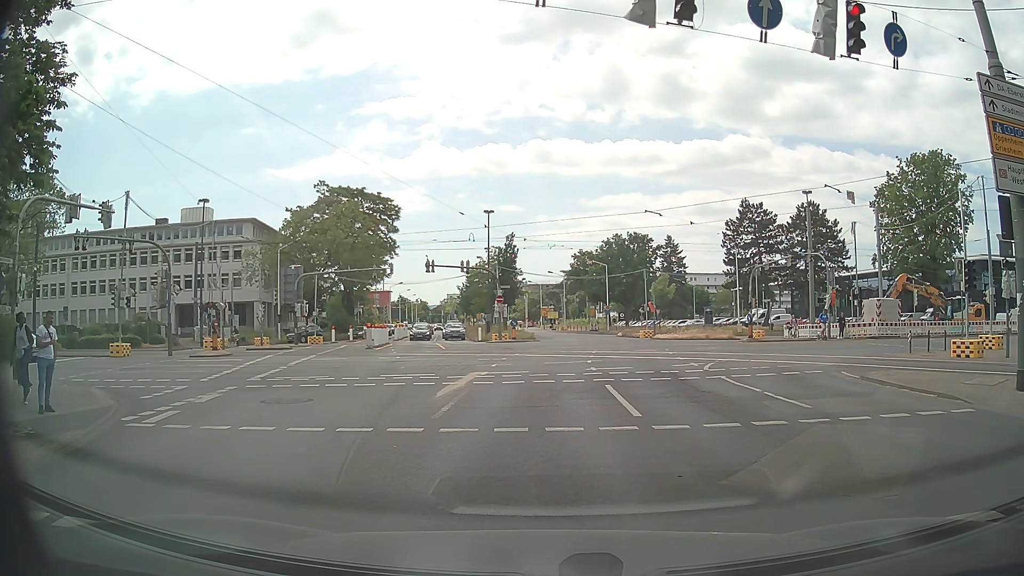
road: secondary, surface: asphalt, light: Day
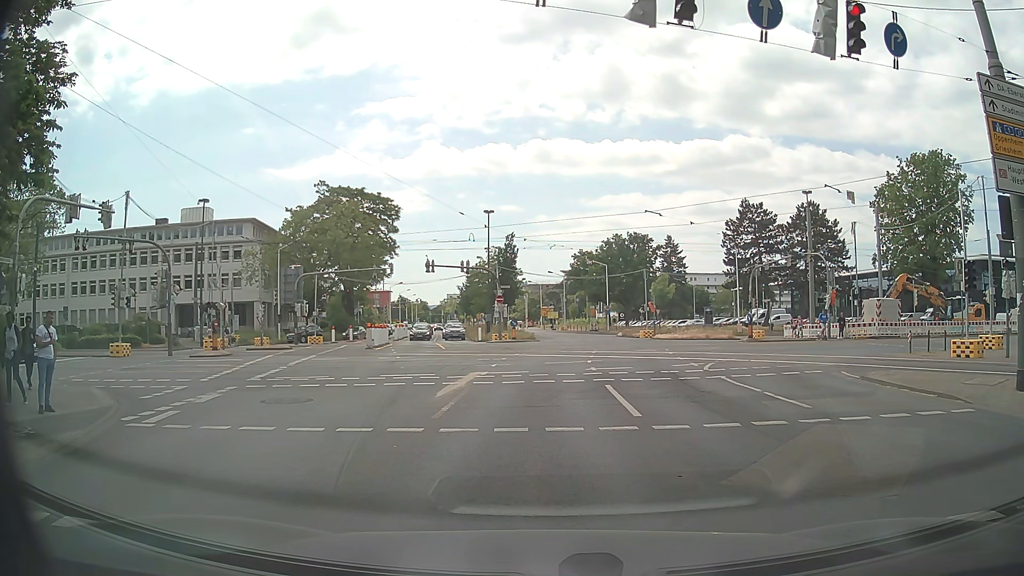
(0.0, 0.0) m; 0°
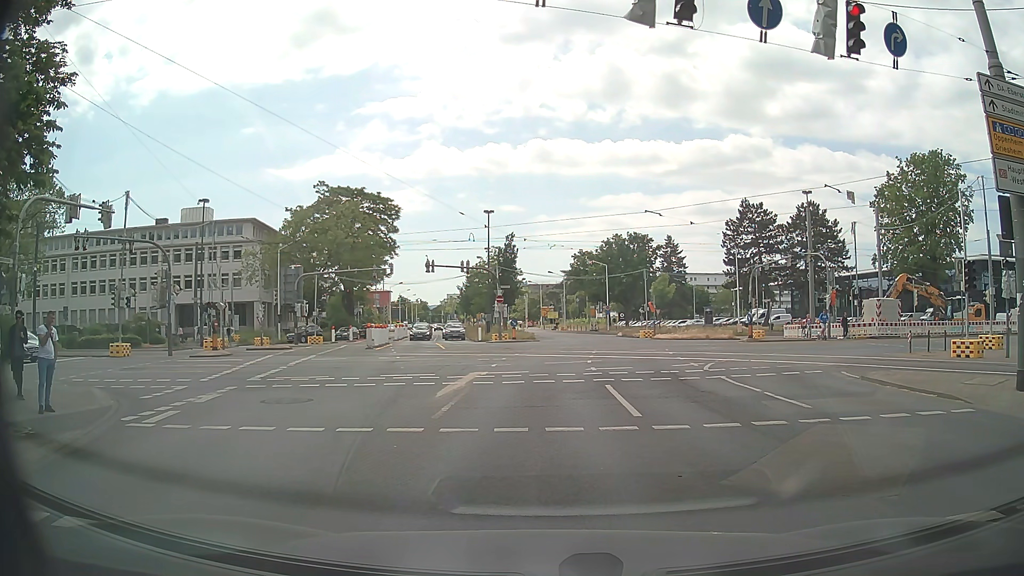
(0.0, 0.0) m; 0°
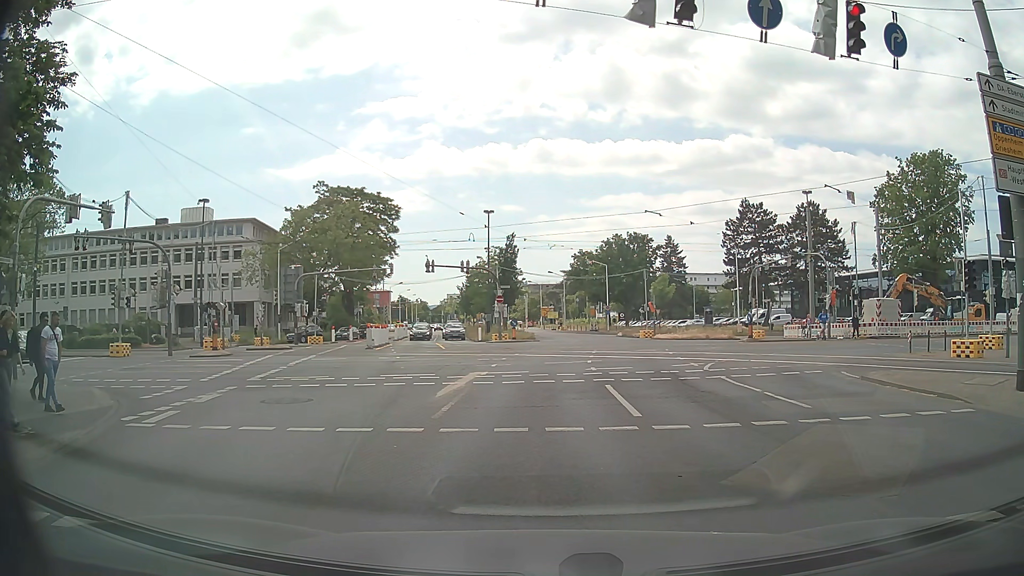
(0.0, 0.0) m; 0°
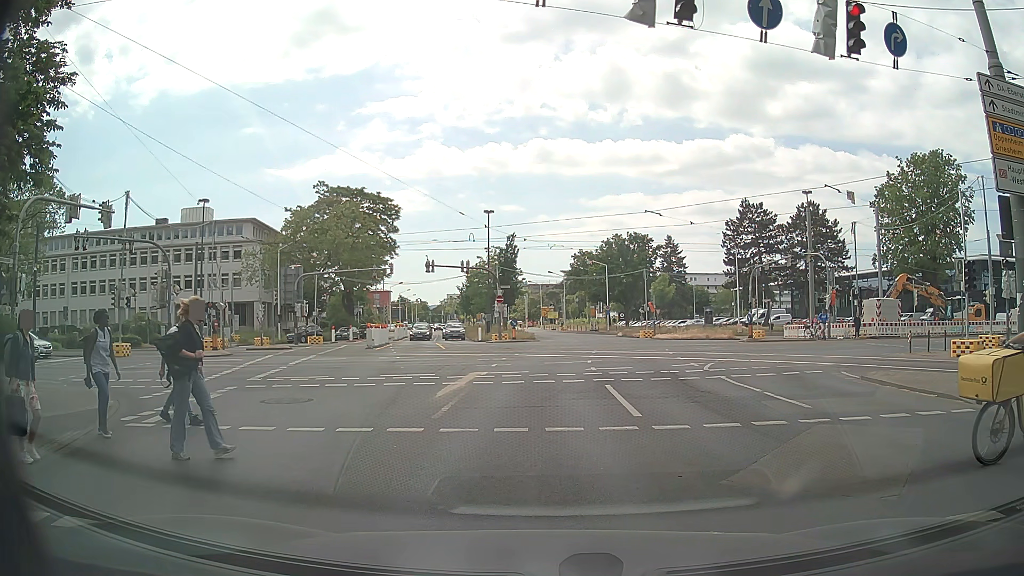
(0.0, 0.0) m; 0°
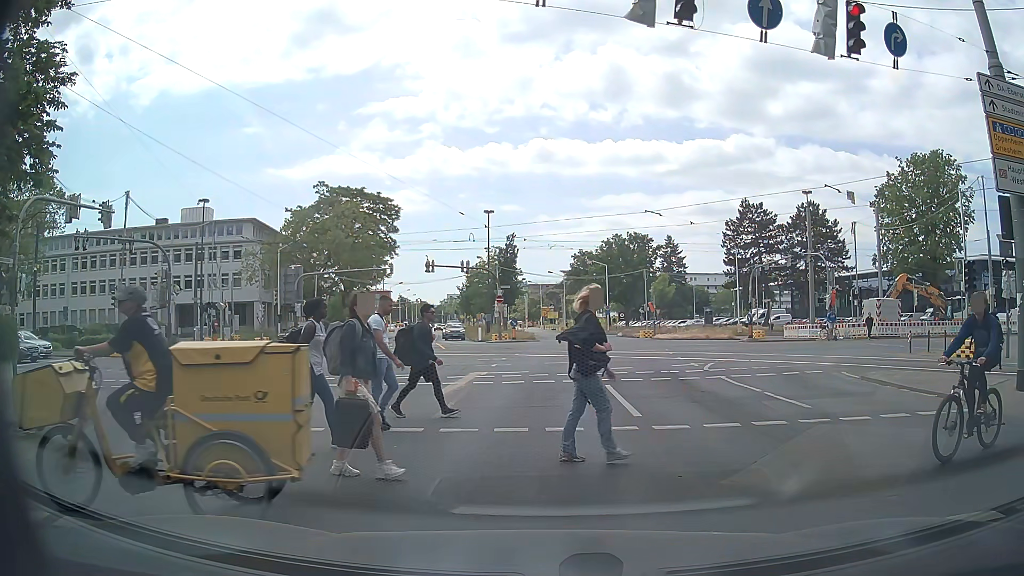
(0.0, 0.0) m; 0°
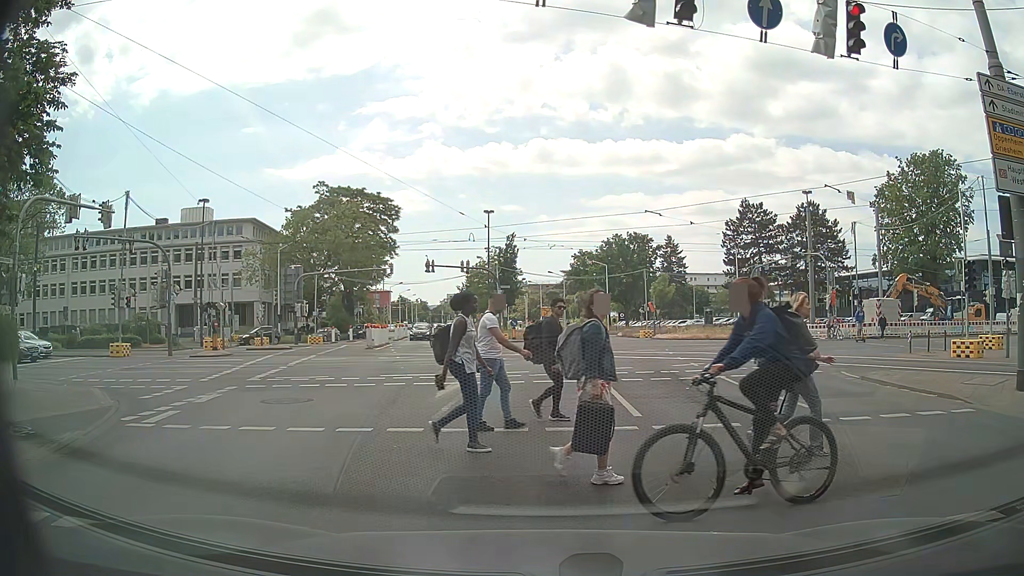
(0.0, 0.0) m; 0°
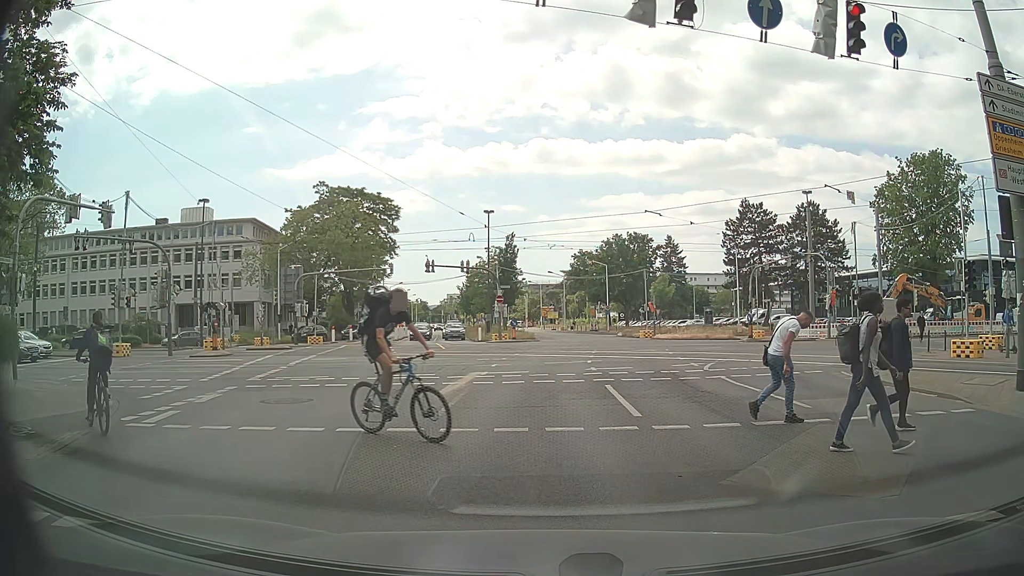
(0.0, 0.0) m; 0°
(0, +10) (0, +20) (+1, +30) (+2, +40) (+2, +50) (+2, +60) (+1, +70) (-1, +80) (-2, +90) (-3, +100) m
